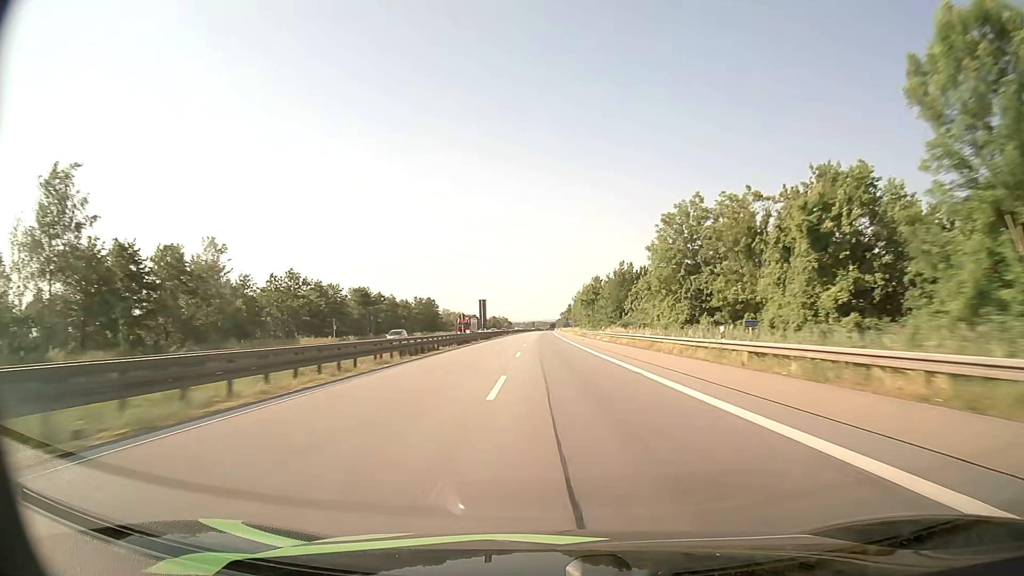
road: motorway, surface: asphalt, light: Day
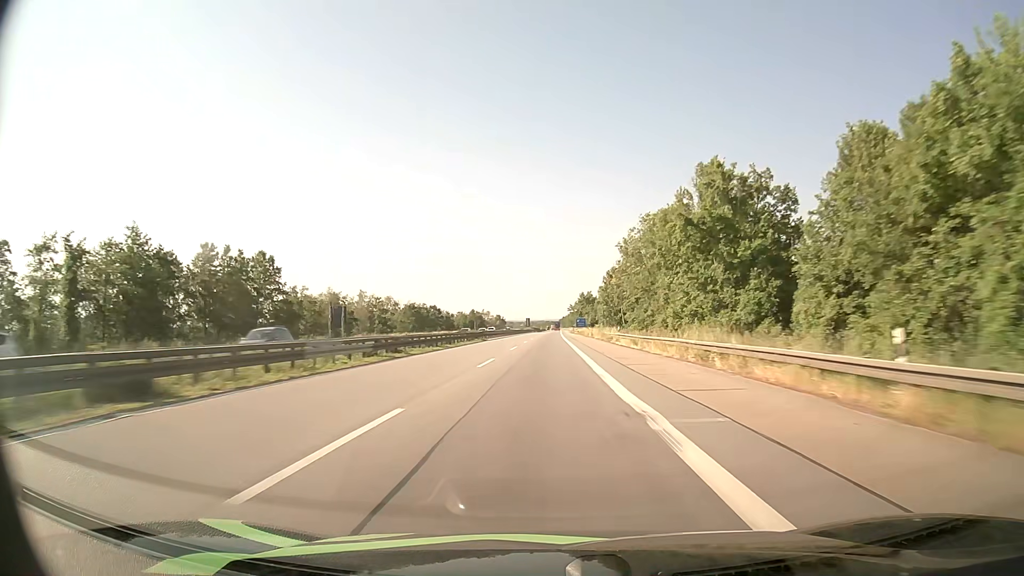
(-0.1, +115.4) m; 0°
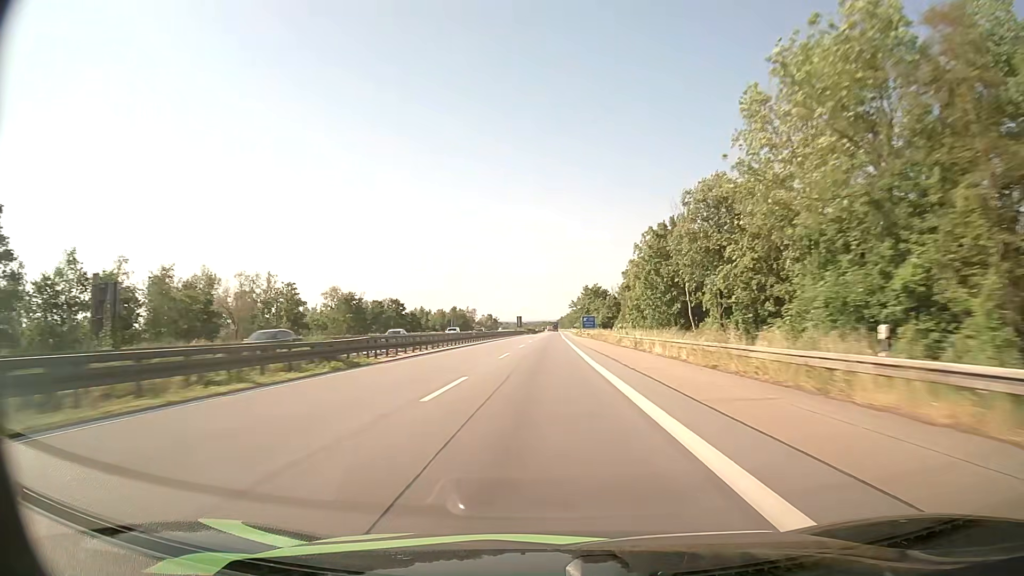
(0.0, +46.6) m; 0°
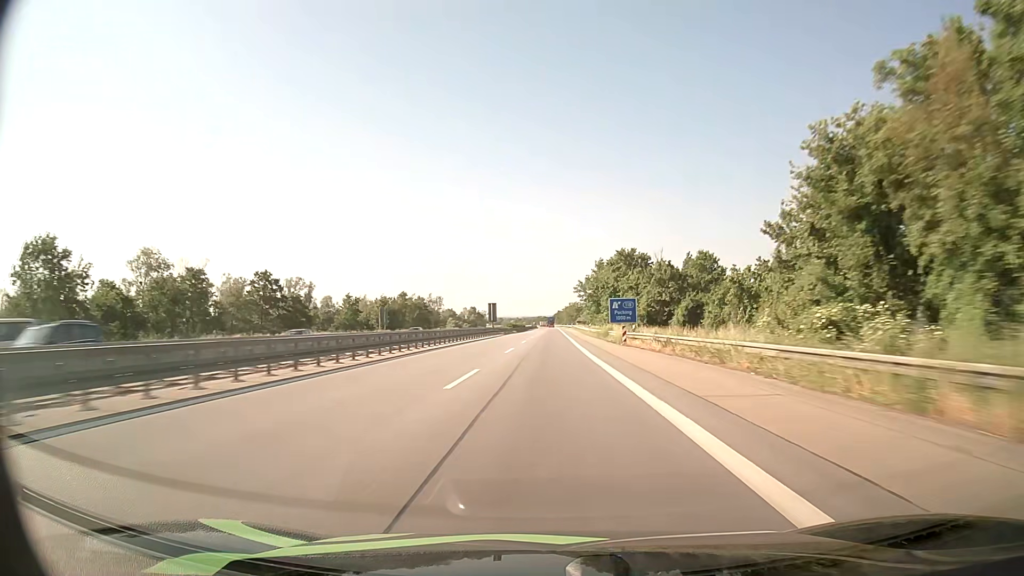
(+0.3, +70.0) m; 0°
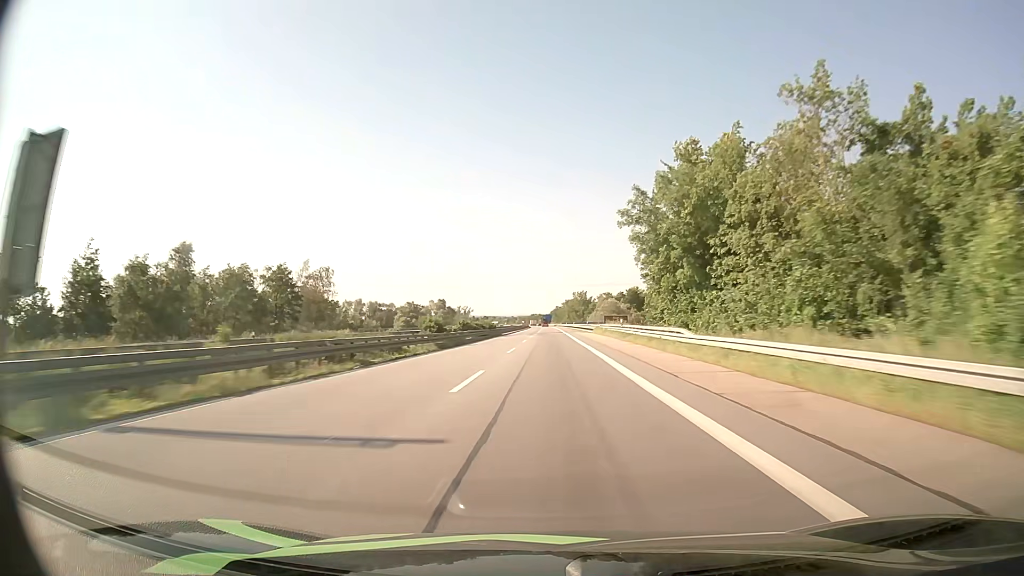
(+0.2, +90.2) m; 0°
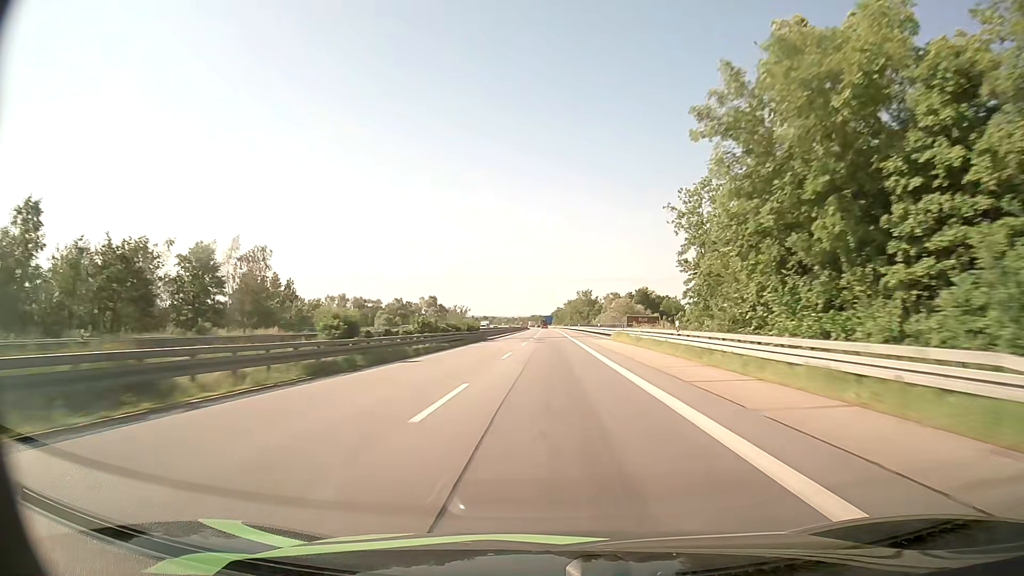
(0.0, +21.8) m; 0°
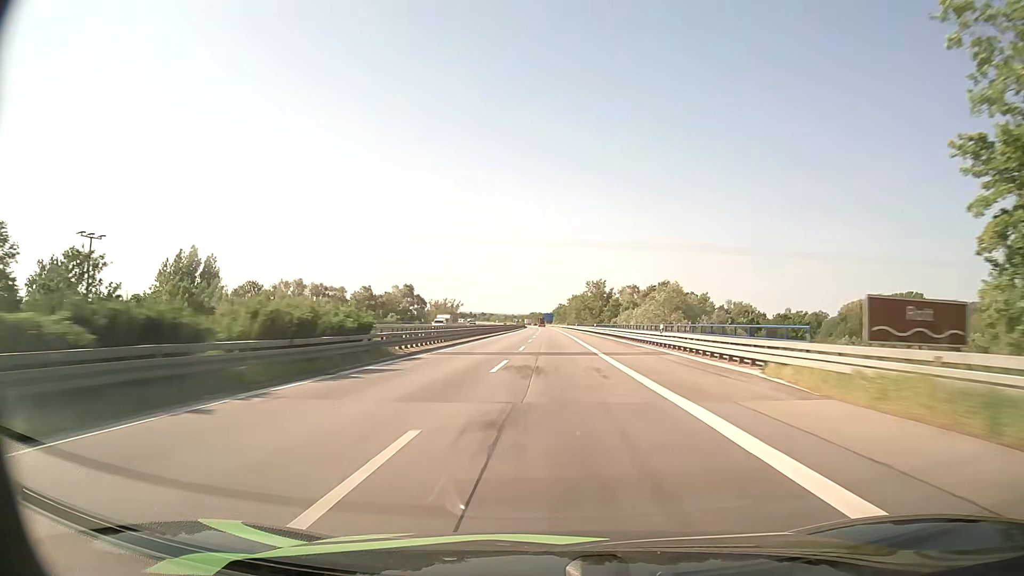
(-0.1, +42.7) m; 0°
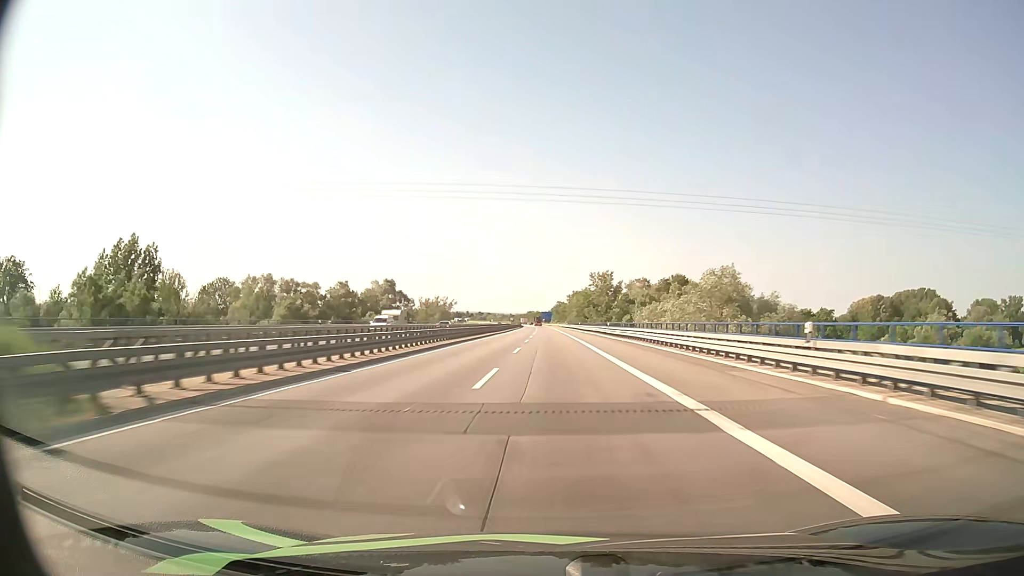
(0.0, +20.9) m; 0°
(0, +10) (0, +20) (0, +30) (0, +40) (0, +50) (0, +60) (0, +70) (0, +80) (0, +90) (0, +100) m
